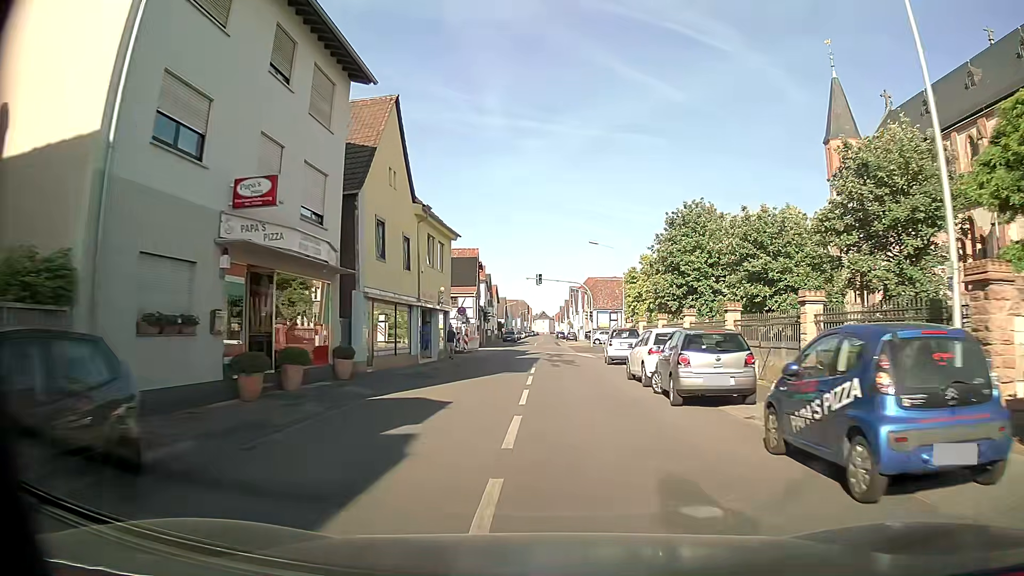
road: tertiary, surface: asphalt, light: Day
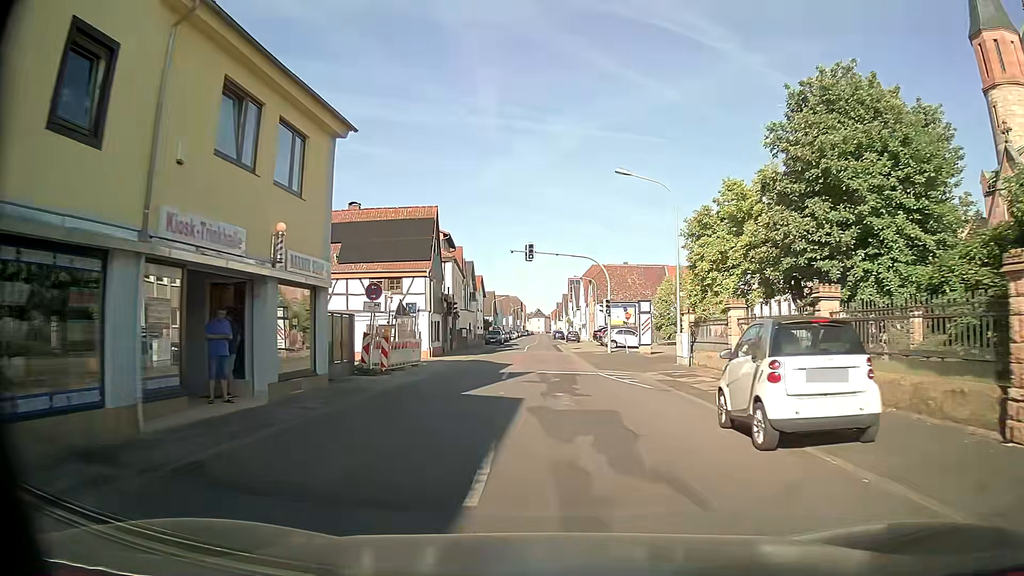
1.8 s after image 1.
(0.0, +21.2) m; 0°
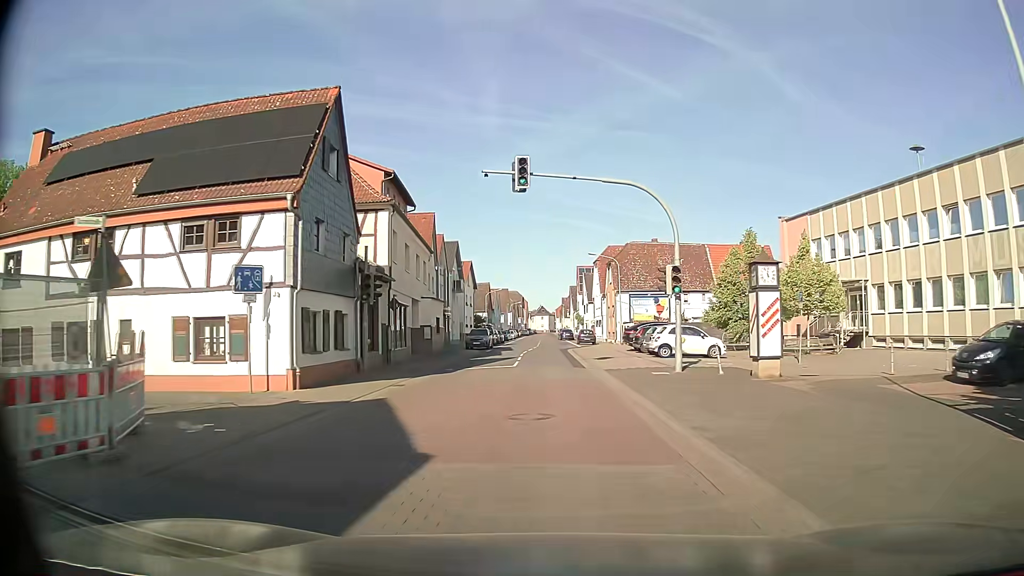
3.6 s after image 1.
(-0.1, +20.9) m; 0°
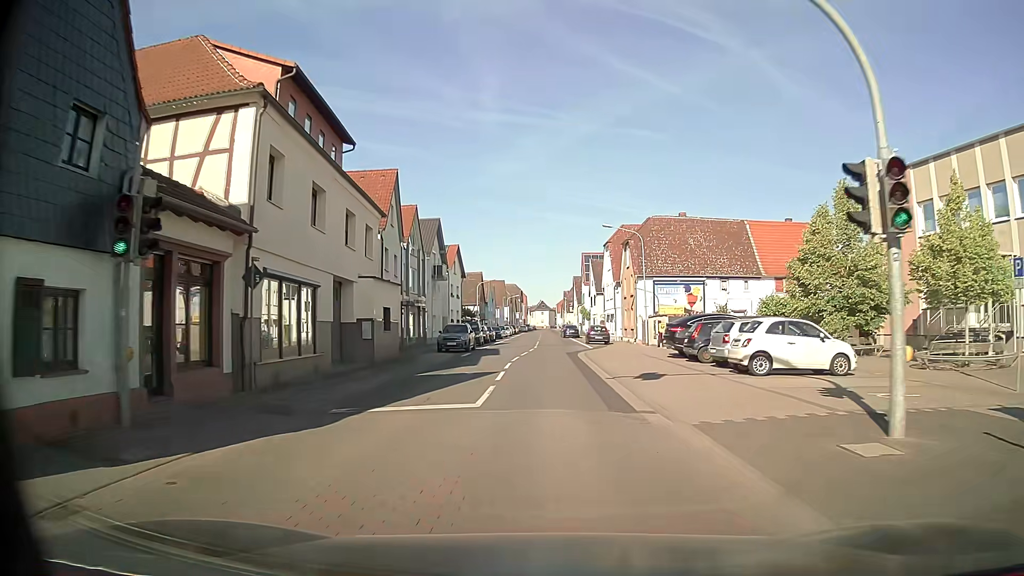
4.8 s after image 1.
(-0.1, +13.8) m; 0°
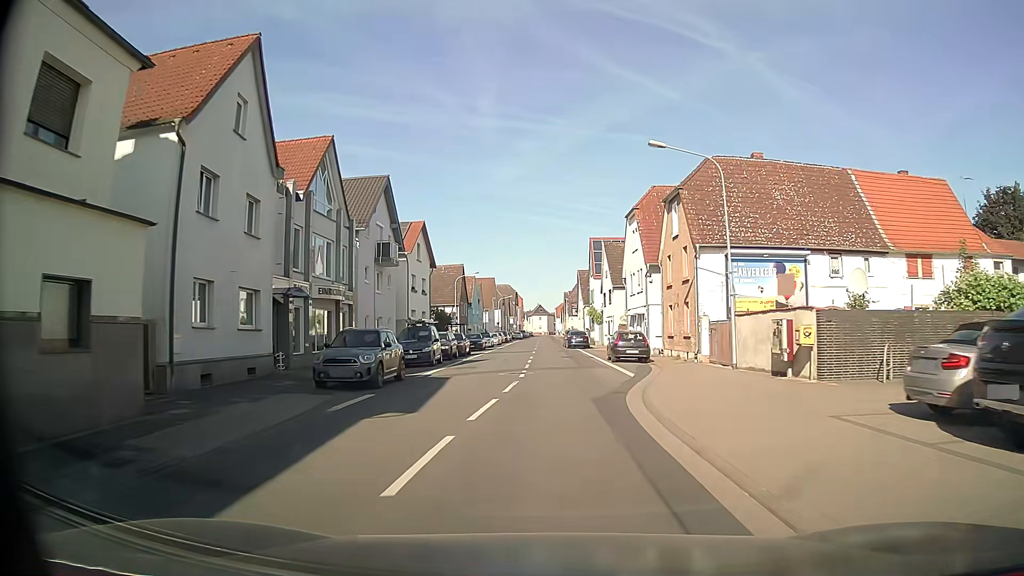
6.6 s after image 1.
(0.0, +20.4) m; 0°
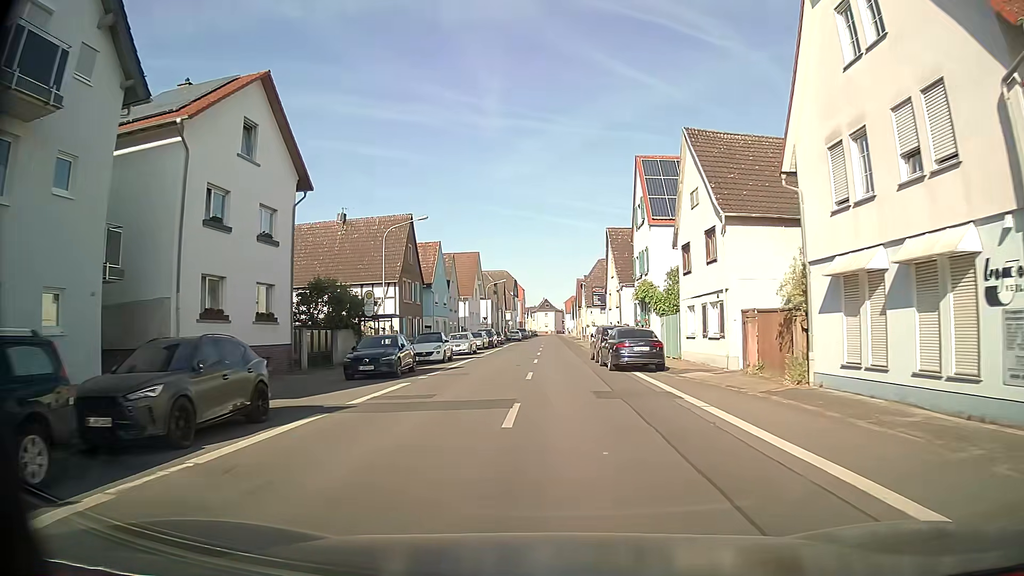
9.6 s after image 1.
(-0.2, +33.6) m; -1°
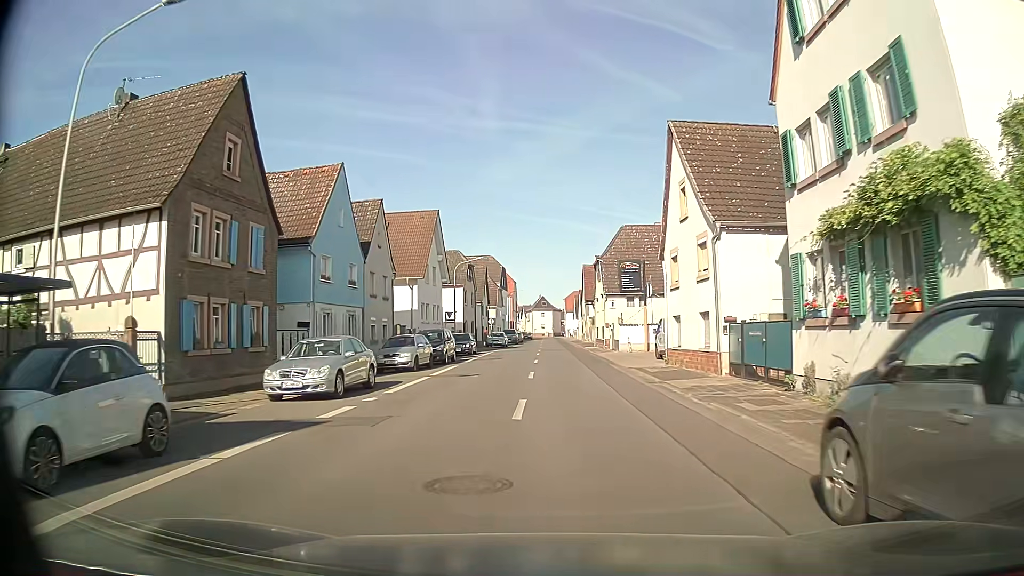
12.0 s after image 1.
(0.0, +26.9) m; 0°
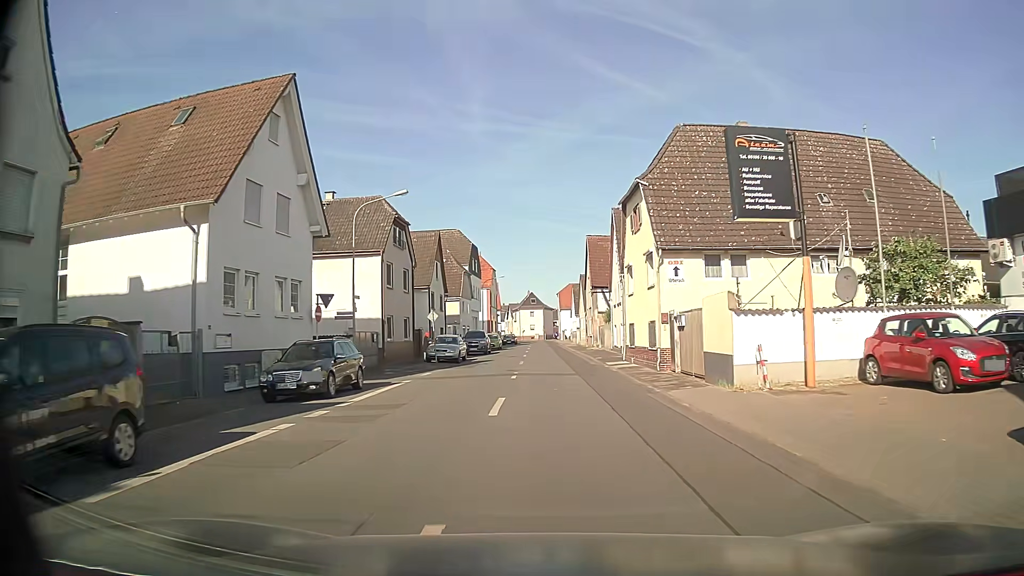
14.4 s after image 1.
(+0.2, +27.2) m; 0°
(0, +10) (0, +20) (0, +30) (0, +40) (0, +50) (0, +60) (0, +70) (0, +80) (0, +90) (0, +100) m
